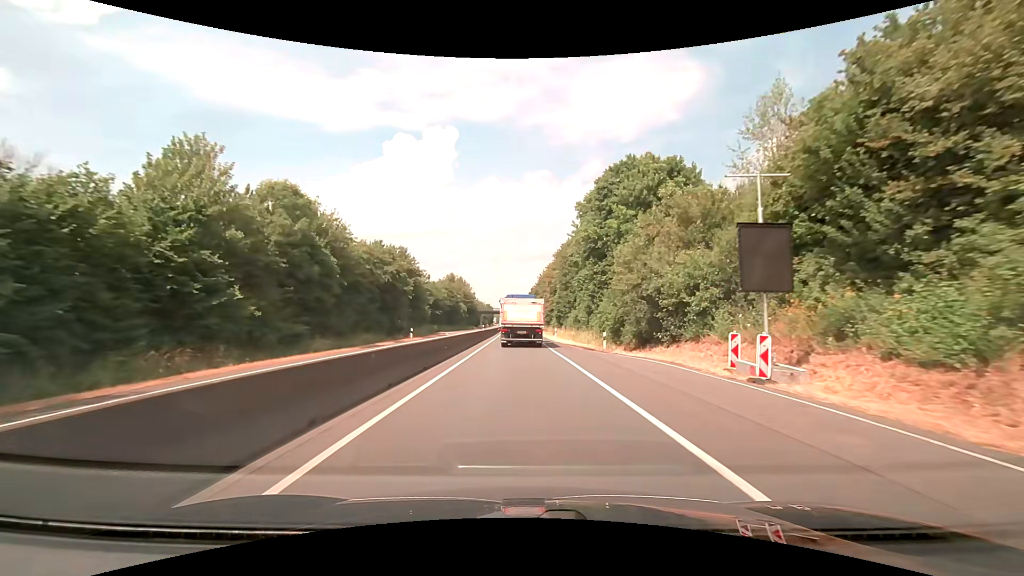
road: trunk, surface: asphalt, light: Day
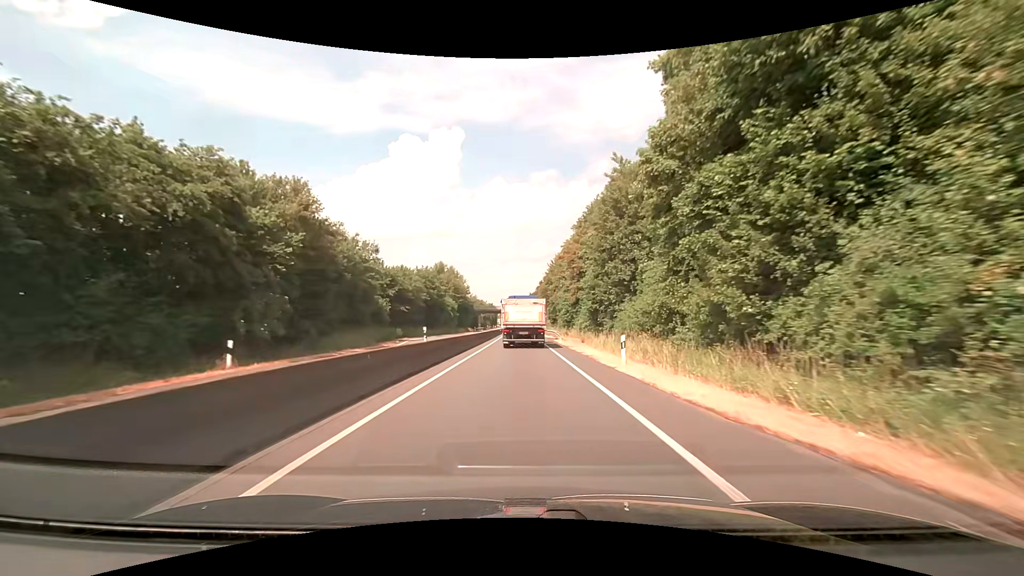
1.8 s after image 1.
(-0.2, +29.7) m; -1°
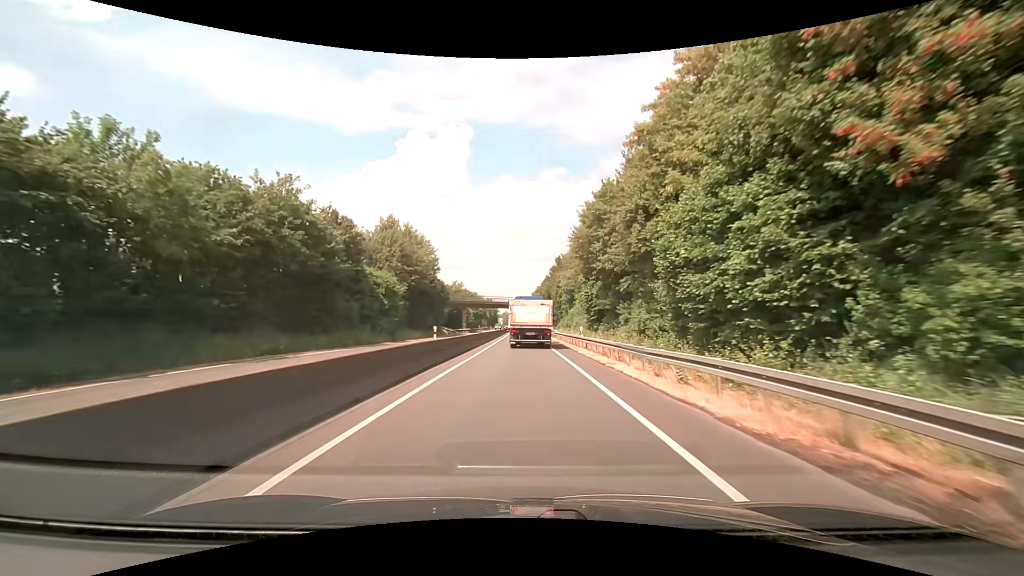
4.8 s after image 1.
(-0.5, +48.7) m; -1°
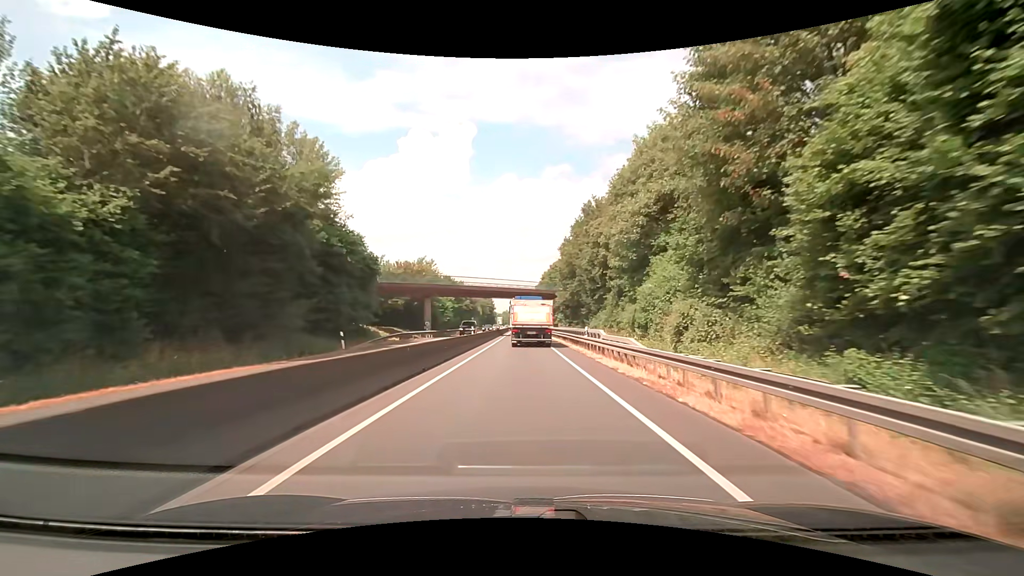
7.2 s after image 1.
(0.0, +38.5) m; 0°
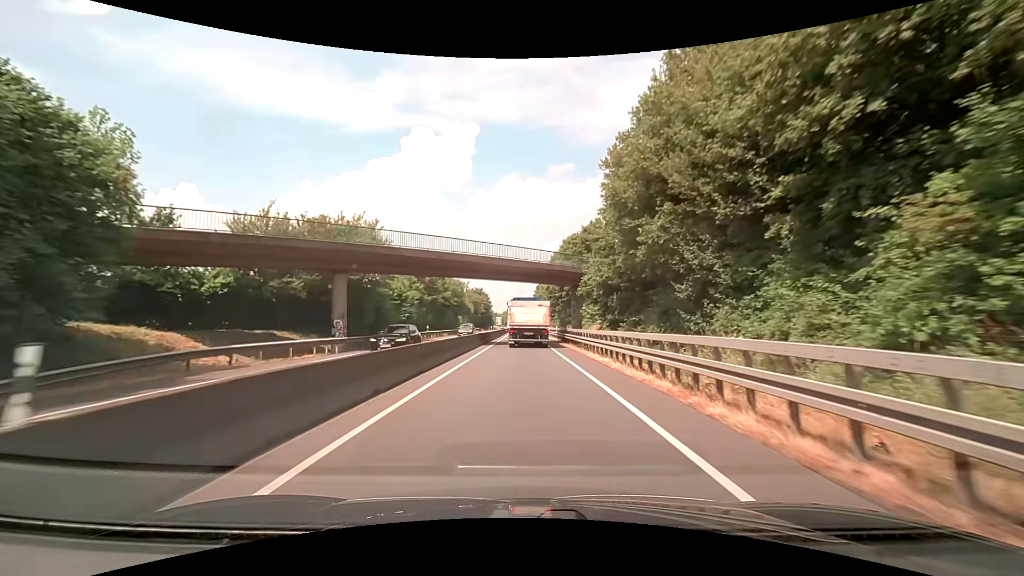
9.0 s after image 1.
(-0.1, +28.8) m; 0°
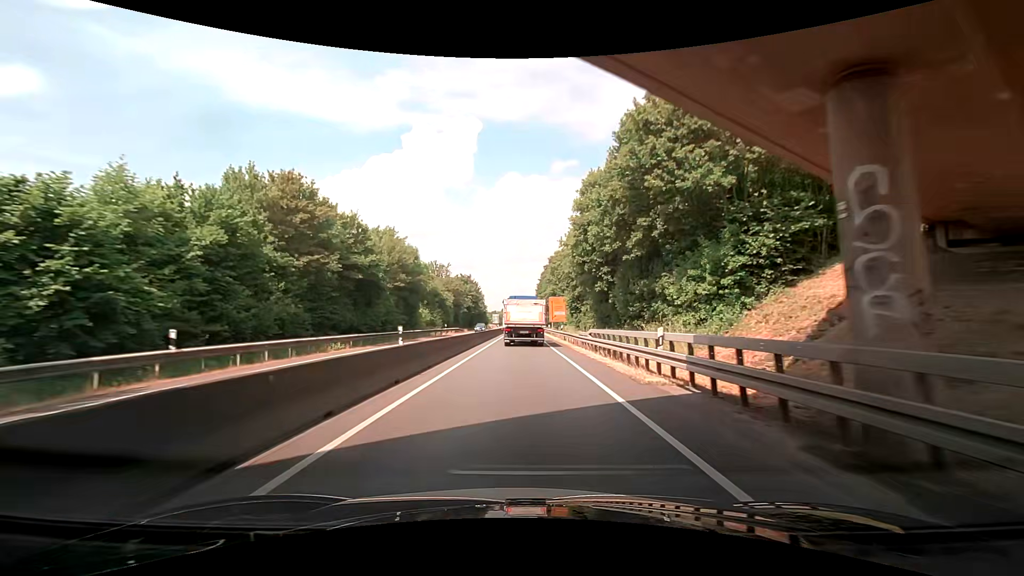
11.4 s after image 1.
(-0.3, +38.6) m; 0°
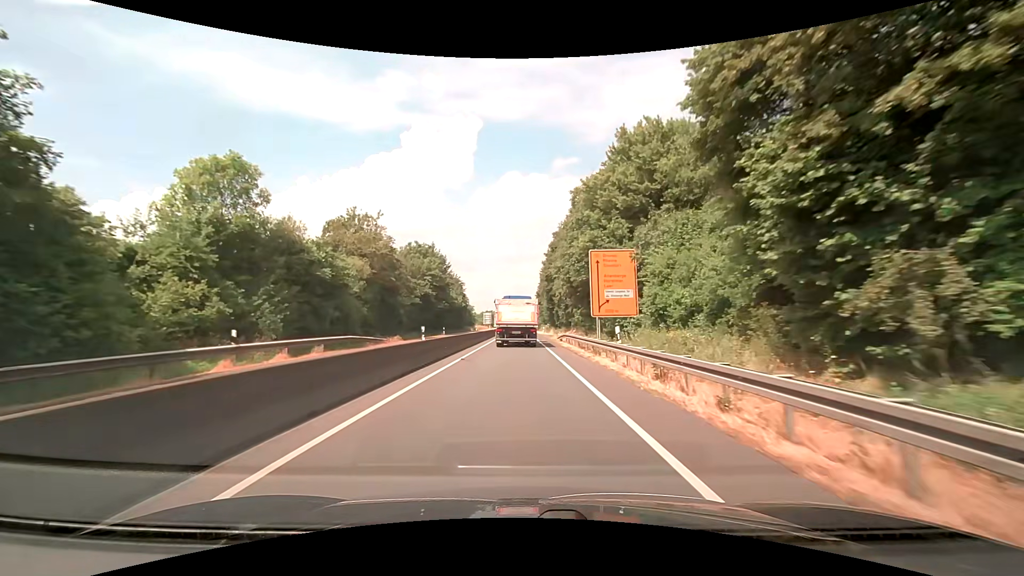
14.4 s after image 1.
(-0.1, +48.2) m; 0°
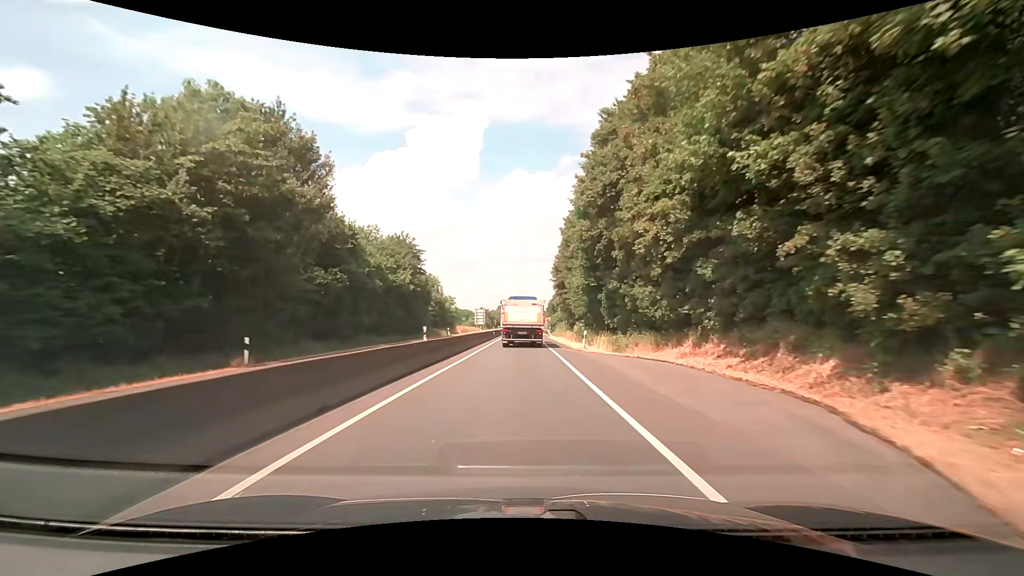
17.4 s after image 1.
(-0.1, +47.9) m; 0°
(0, +10) (0, +20) (0, +30) (0, +40) (0, +50) (0, +60) (0, +70) (0, +80) (0, +90) (0, +100) m
